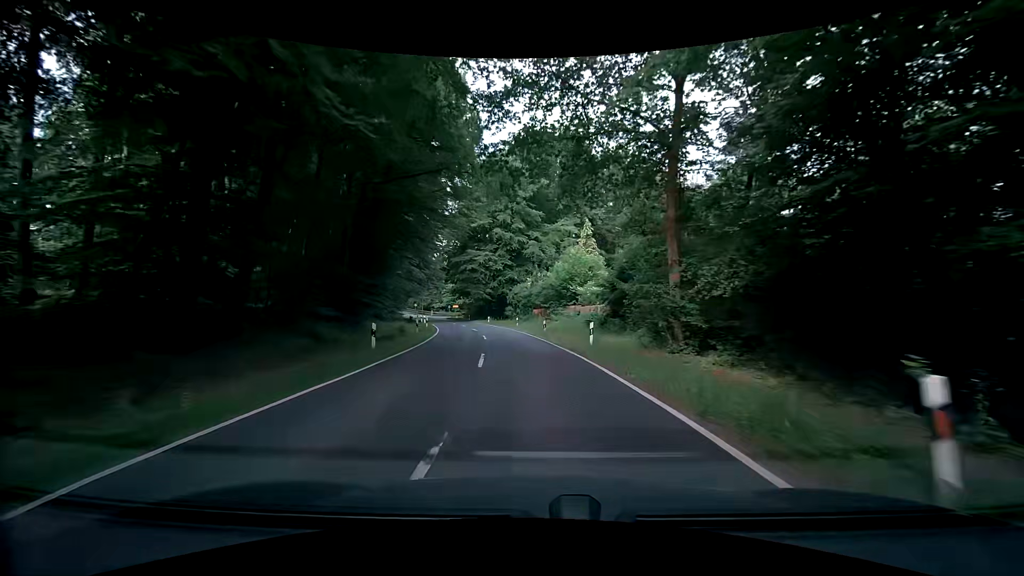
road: tertiary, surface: asphalt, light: Day
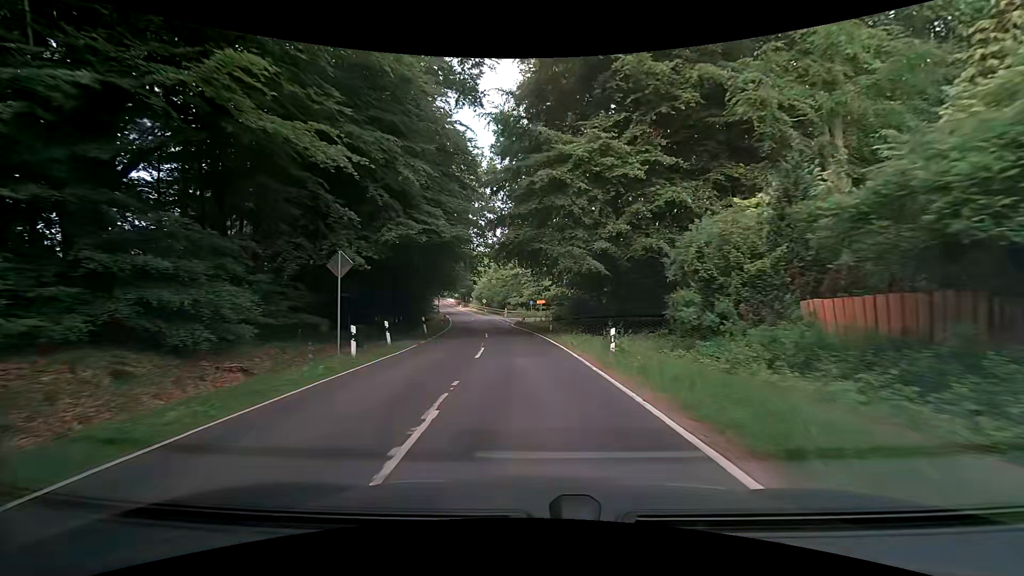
(-4.2, +45.9) m; -11°
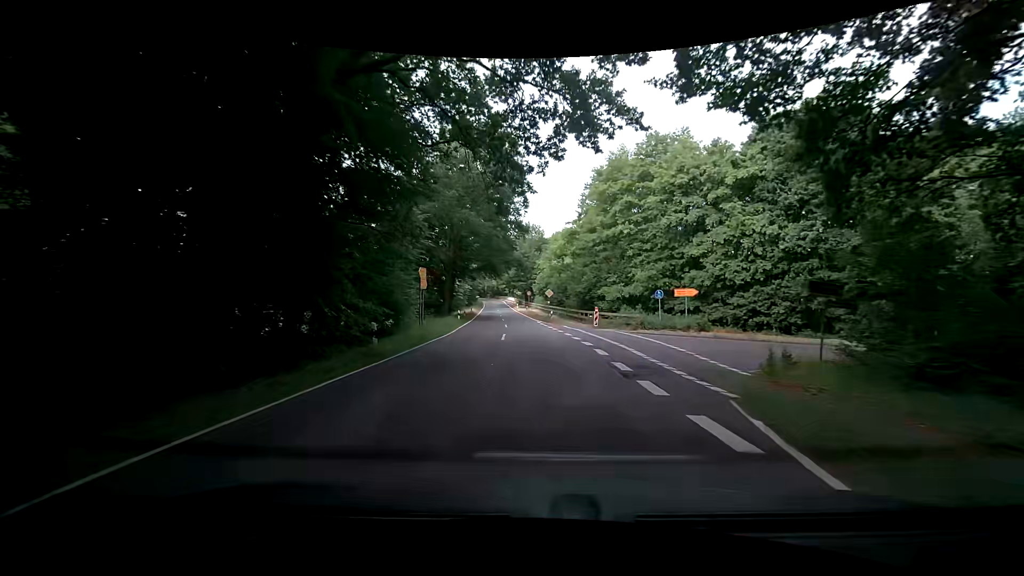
(-3.6, +46.5) m; -8°
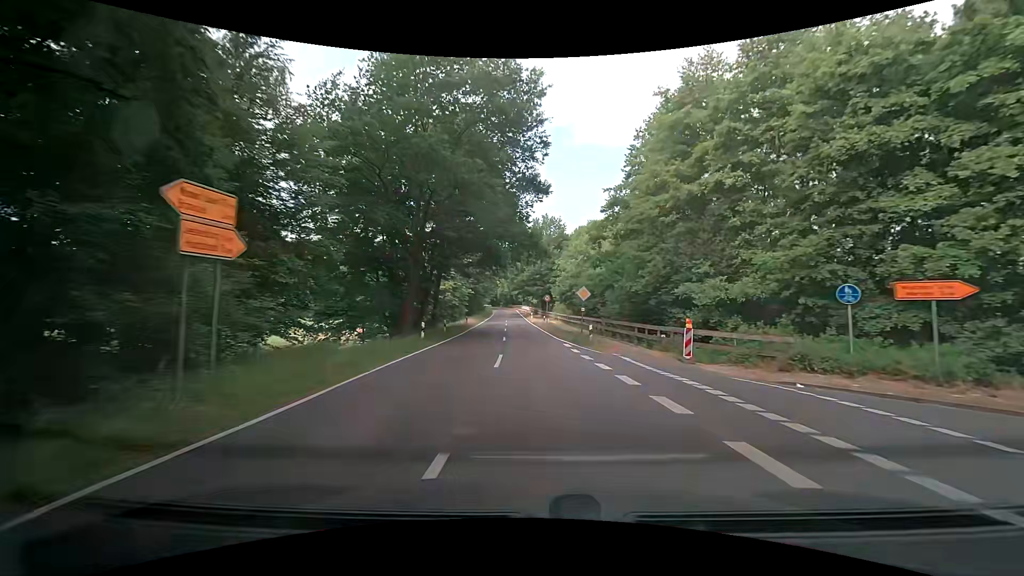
(-0.3, +19.2) m; -1°
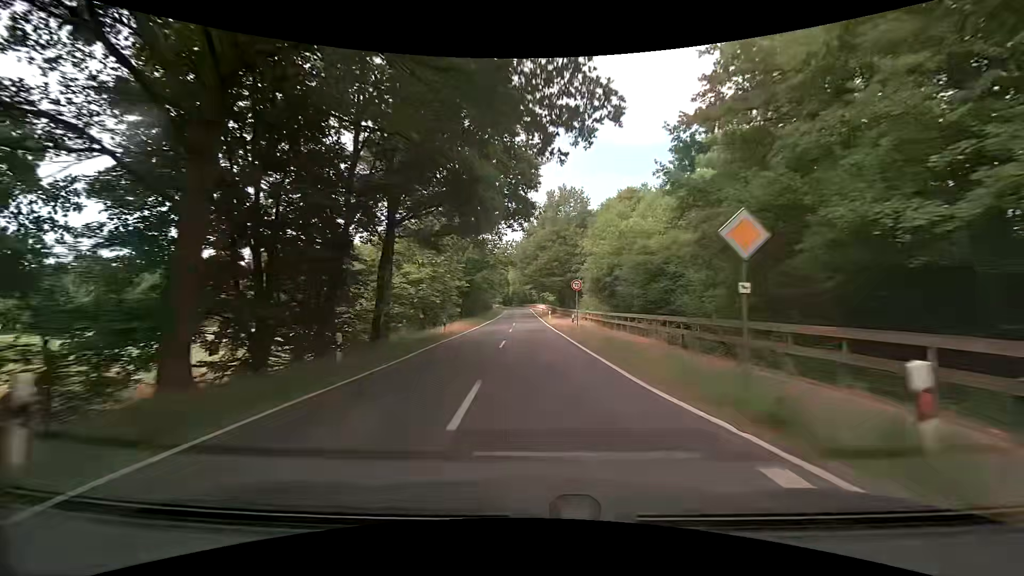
(-0.5, +19.3) m; -3°
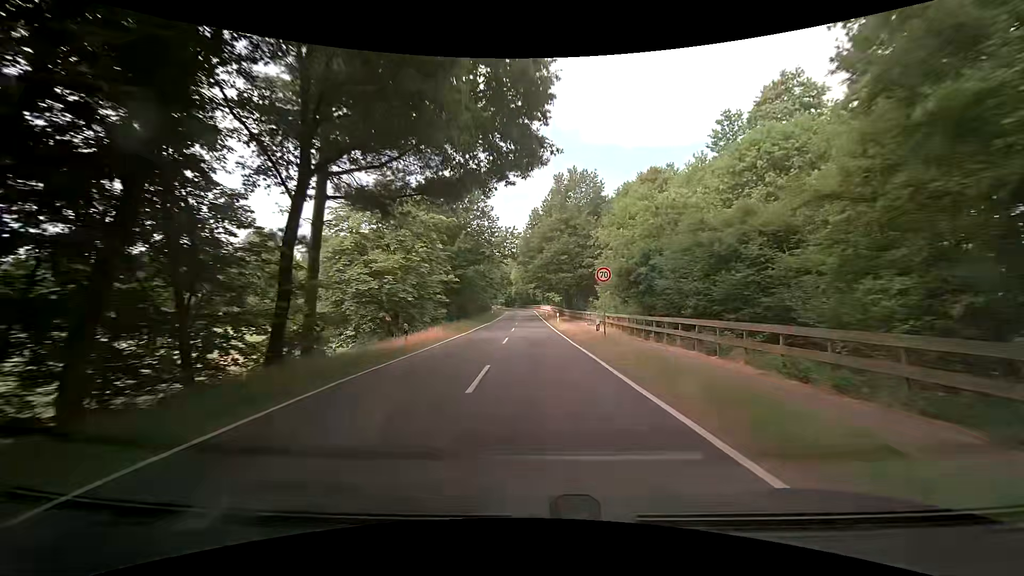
(0.0, +9.7) m; -1°
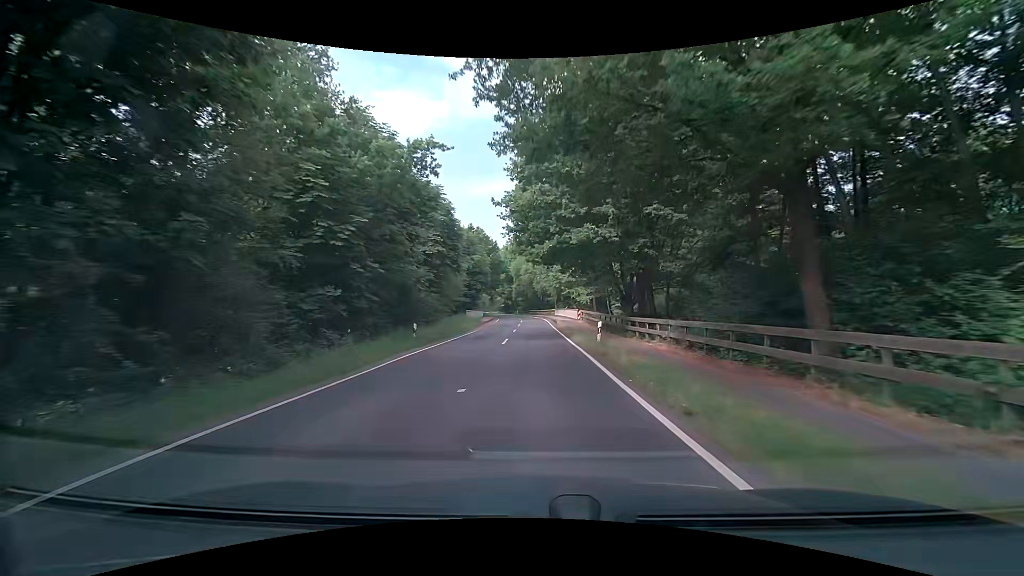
(0.0, +48.3) m; 0°
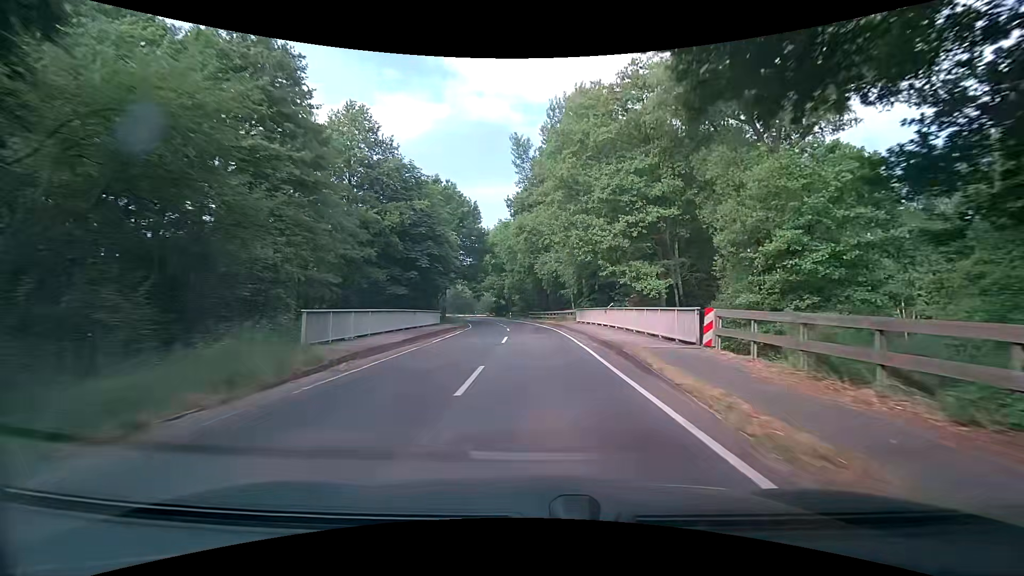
(-0.3, +36.8) m; 0°
(0, +10) (0, +20) (0, +30) (-1, +40) (-2, +50) (-3, +60) (-5, +70) (-7, +79) (-10, +89) (-14, +98) m
